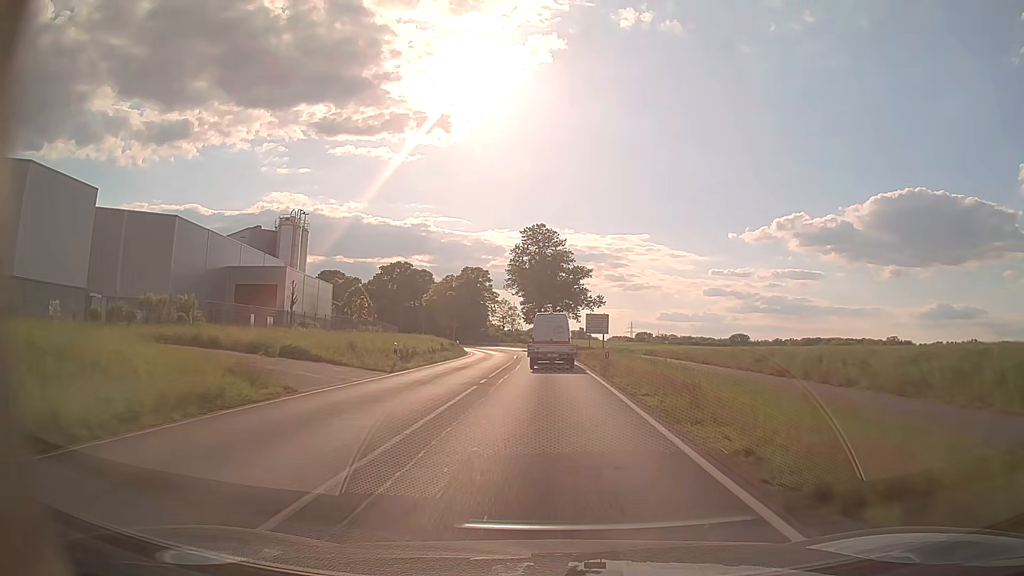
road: secondary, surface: asphalt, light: Day
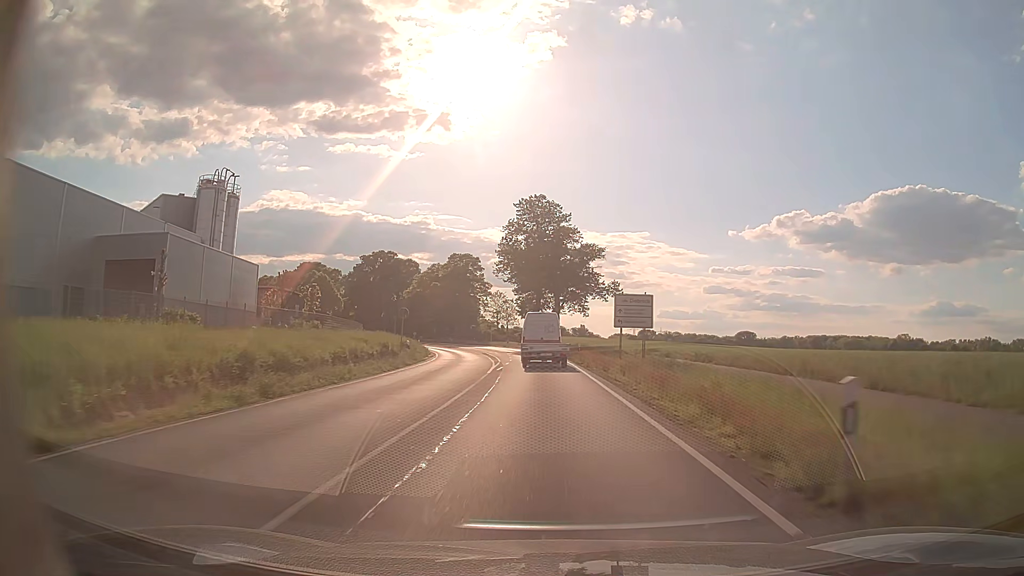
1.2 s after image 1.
(0.0, +21.6) m; 0°
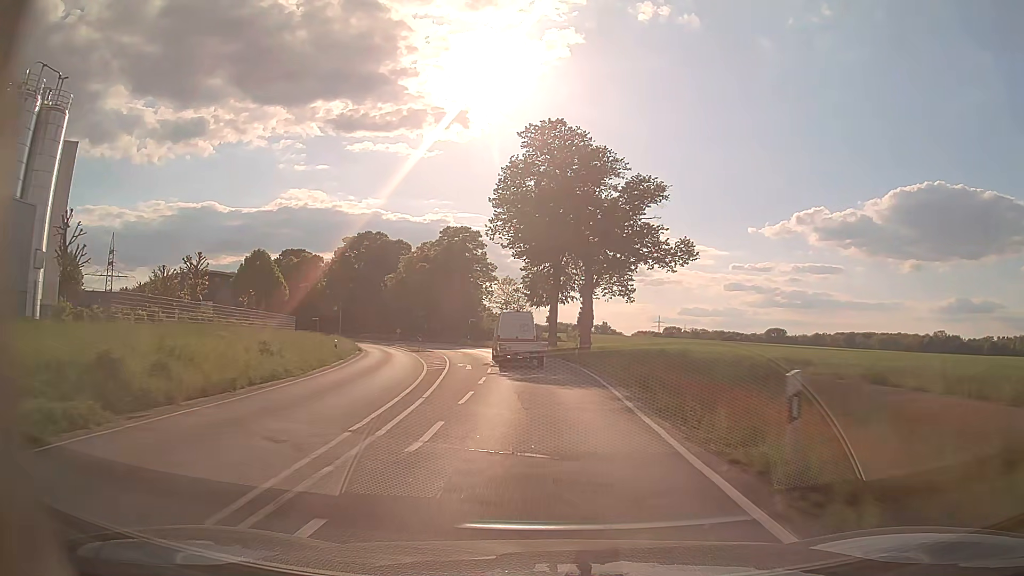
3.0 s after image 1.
(-0.2, +31.9) m; -1°
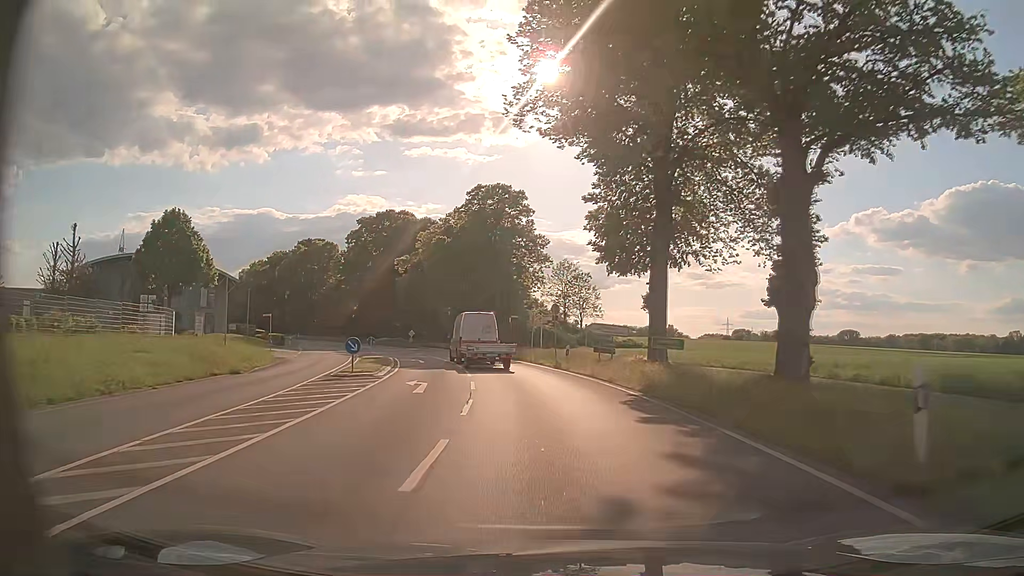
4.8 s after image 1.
(-1.3, +31.8) m; -5°
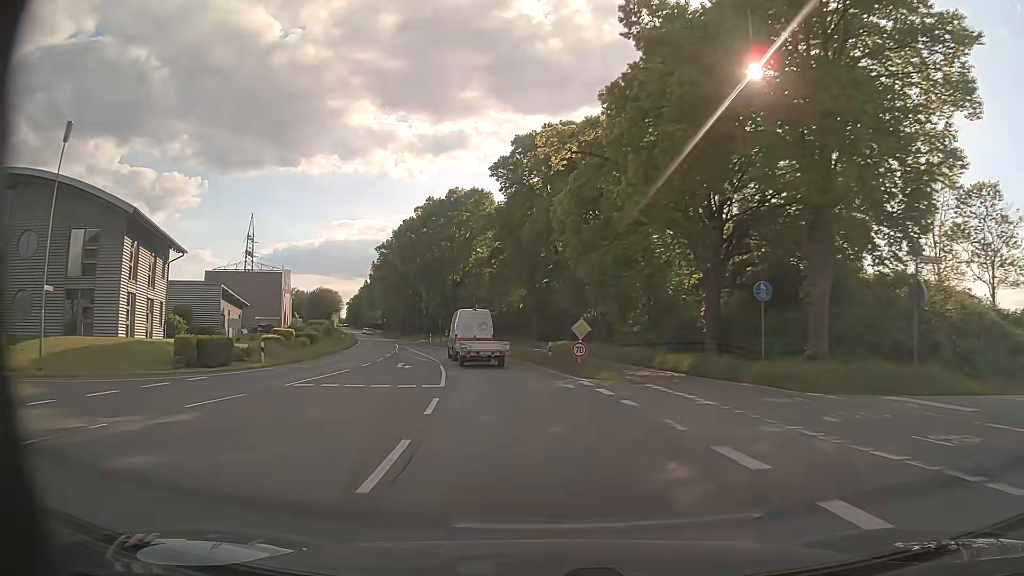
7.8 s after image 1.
(-7.8, +51.5) m; -19°
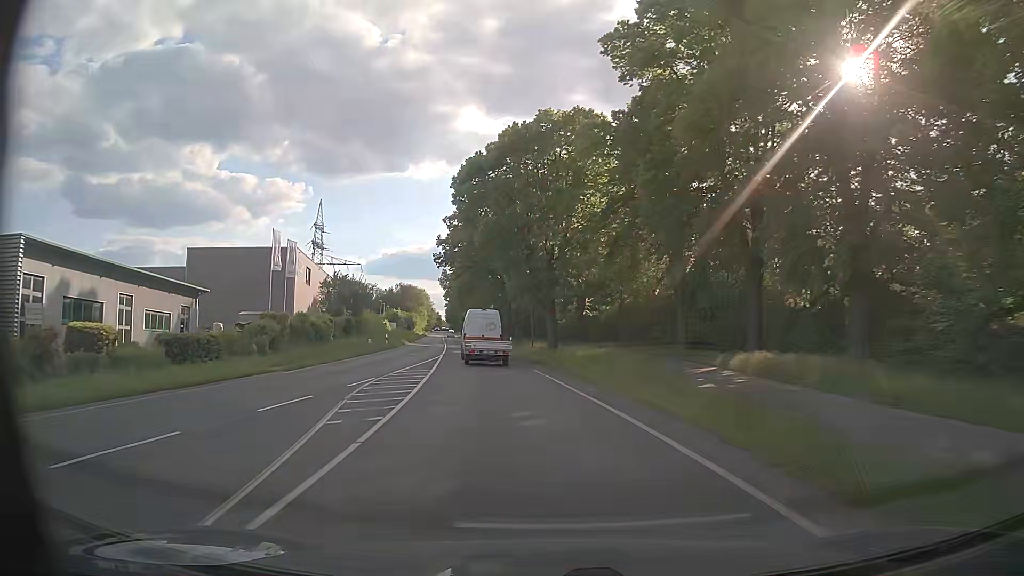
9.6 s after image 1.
(-2.8, +31.0) m; -10°
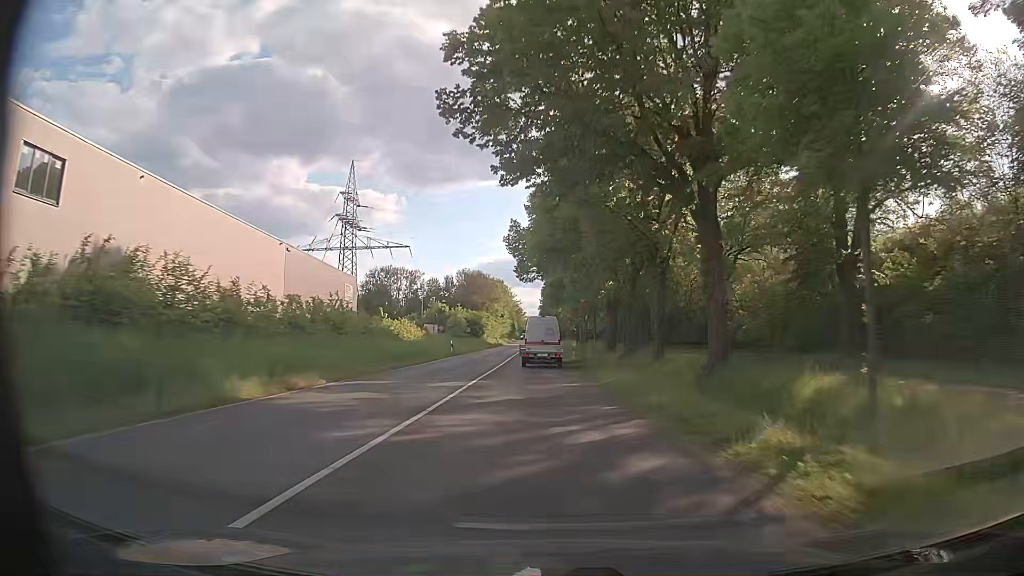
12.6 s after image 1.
(-5.8, +52.5) m; -9°
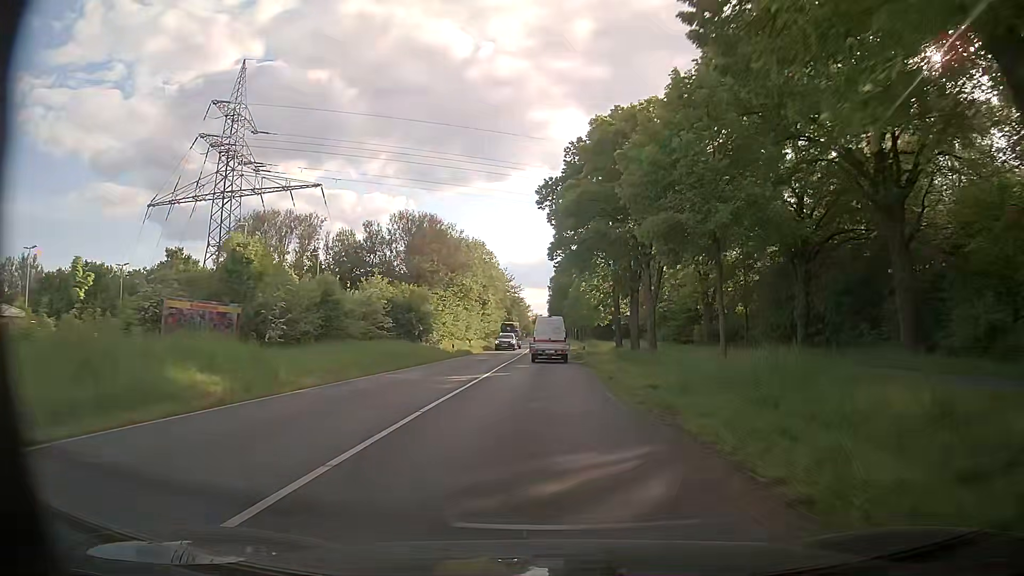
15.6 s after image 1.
(-0.2, +54.0) m; 0°
(0, +10) (0, +20) (0, +30) (0, +40) (0, +50) (0, +60) (0, +70) (0, +80) (0, +90) (0, +100) m
